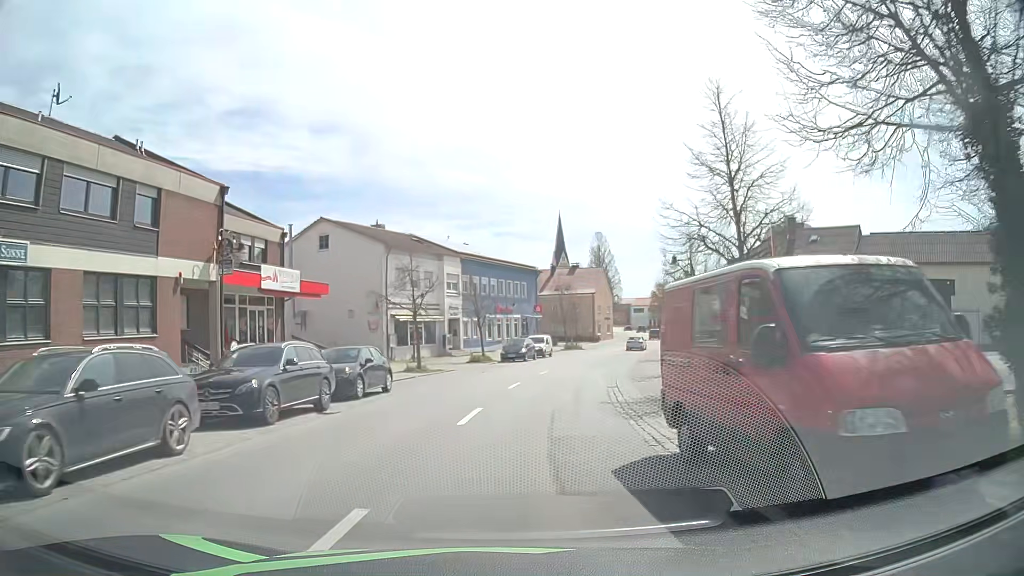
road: primary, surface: asphalt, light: Day
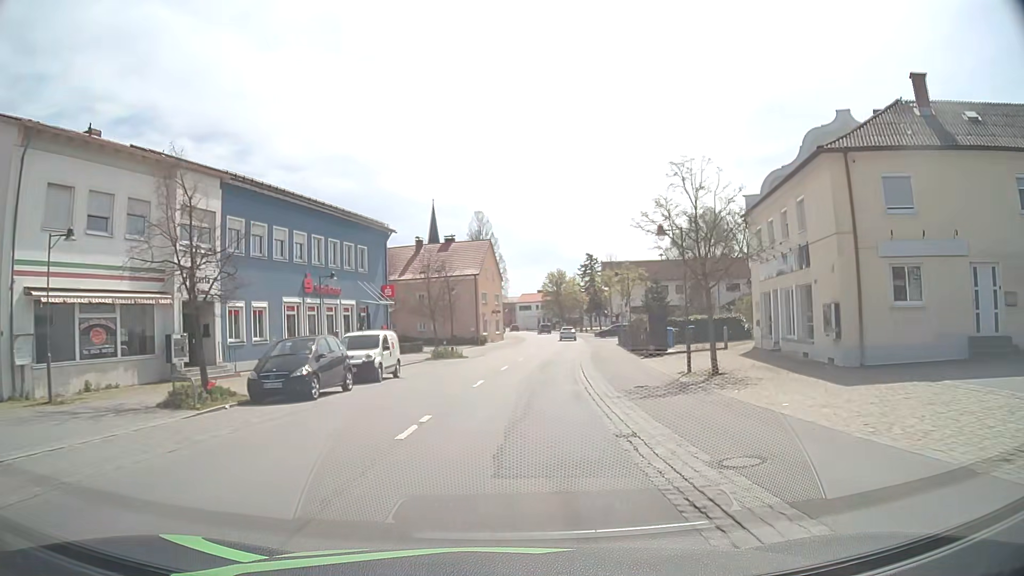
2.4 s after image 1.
(+2.3, +29.1) m; +9°
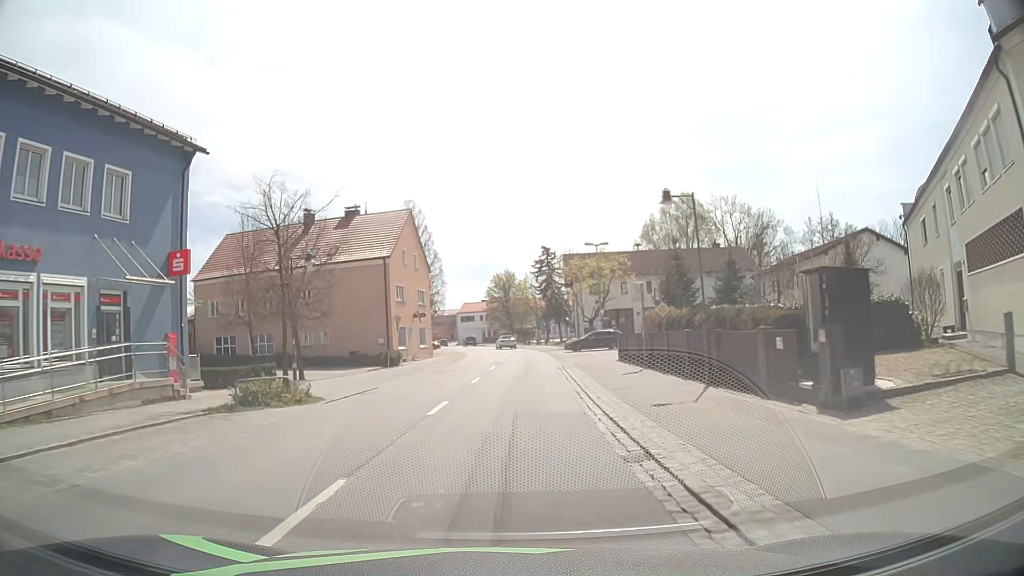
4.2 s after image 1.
(+1.4, +23.2) m; +6°
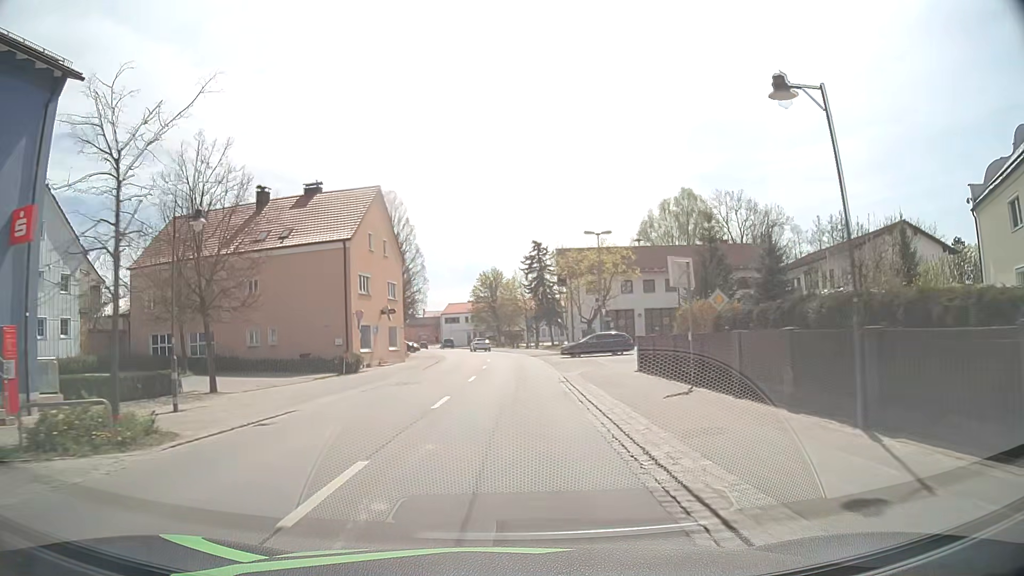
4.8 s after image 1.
(0.0, +7.9) m; +1°
